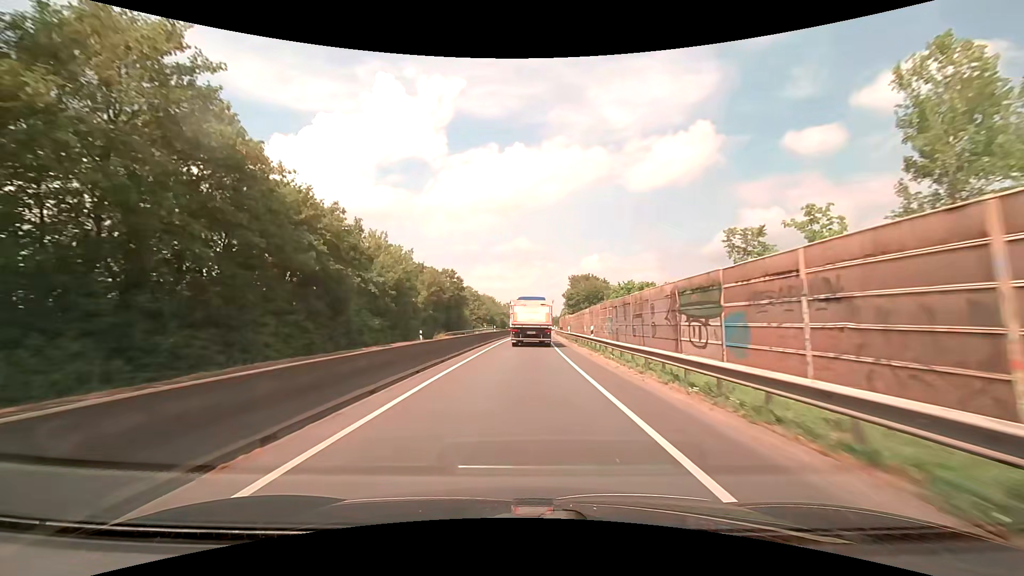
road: trunk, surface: asphalt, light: Day
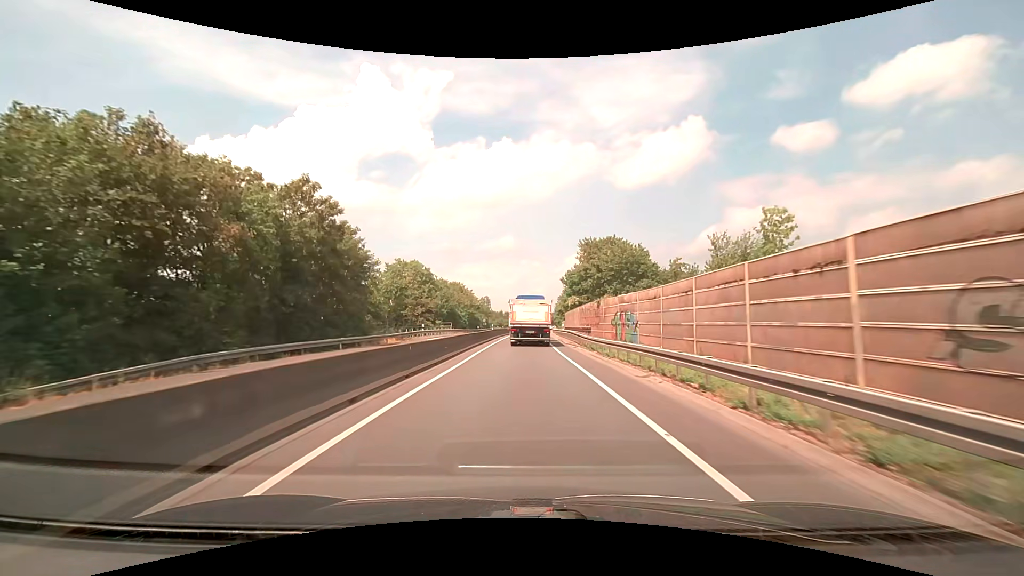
(+0.7, +49.6) m; +2°
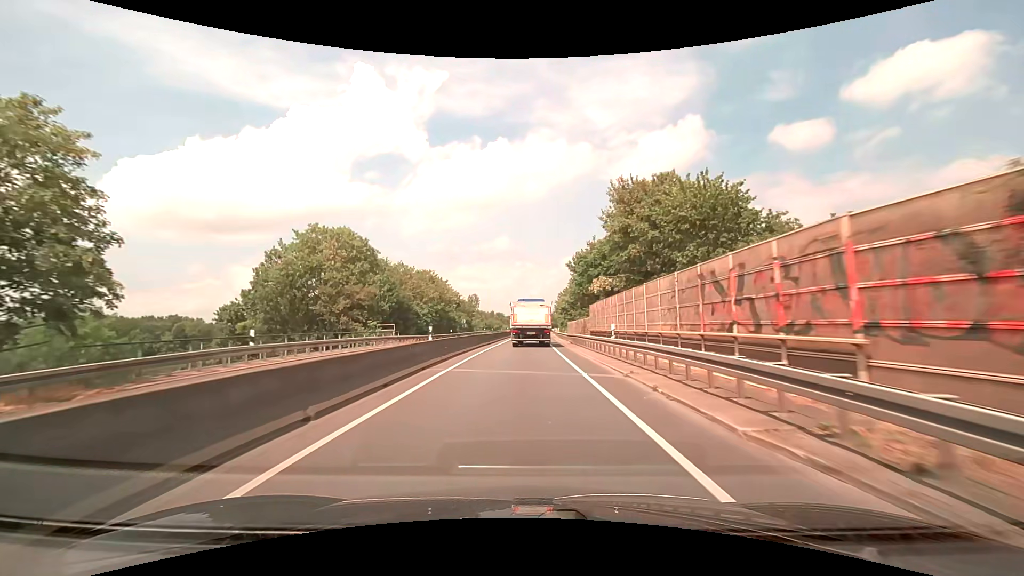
(+0.3, +29.6) m; +1°
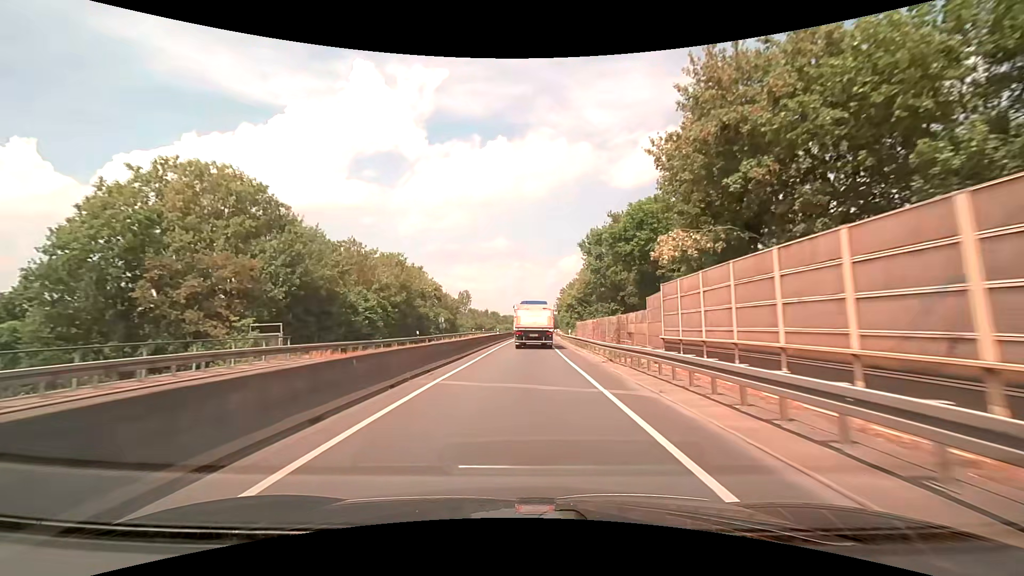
(+0.1, +20.0) m; +1°
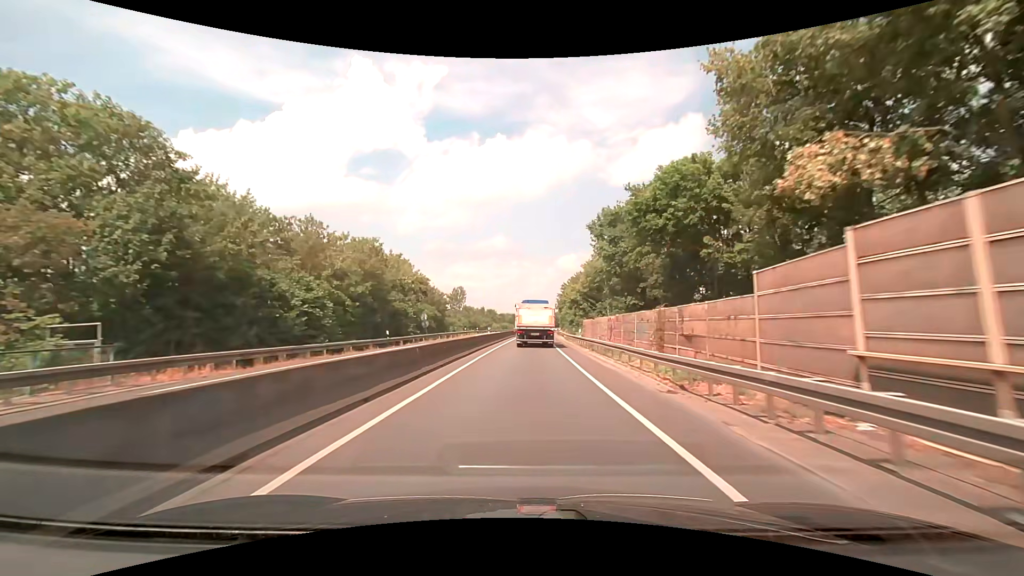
(0.0, +10.1) m; 0°
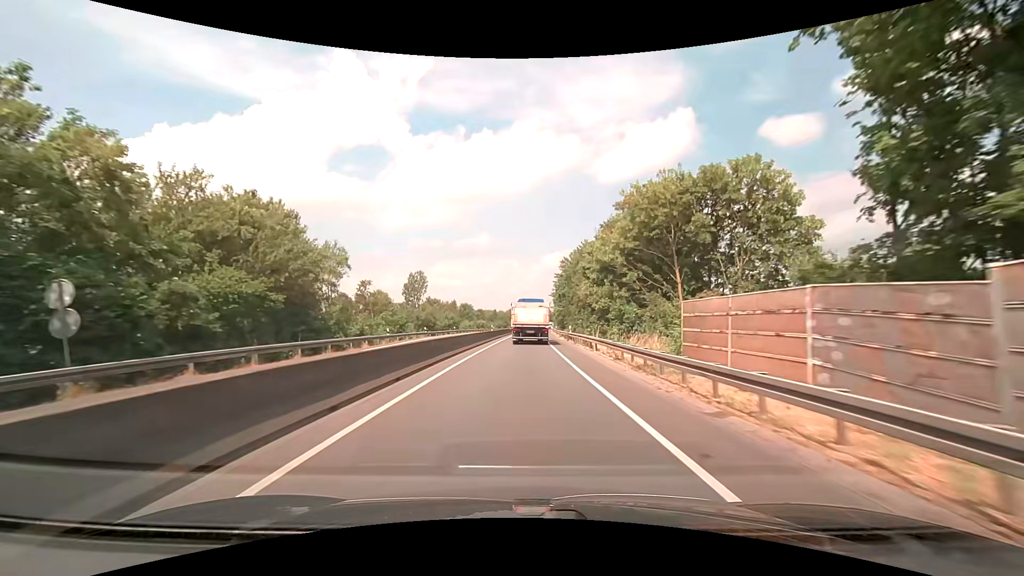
(+0.6, +41.4) m; +2°
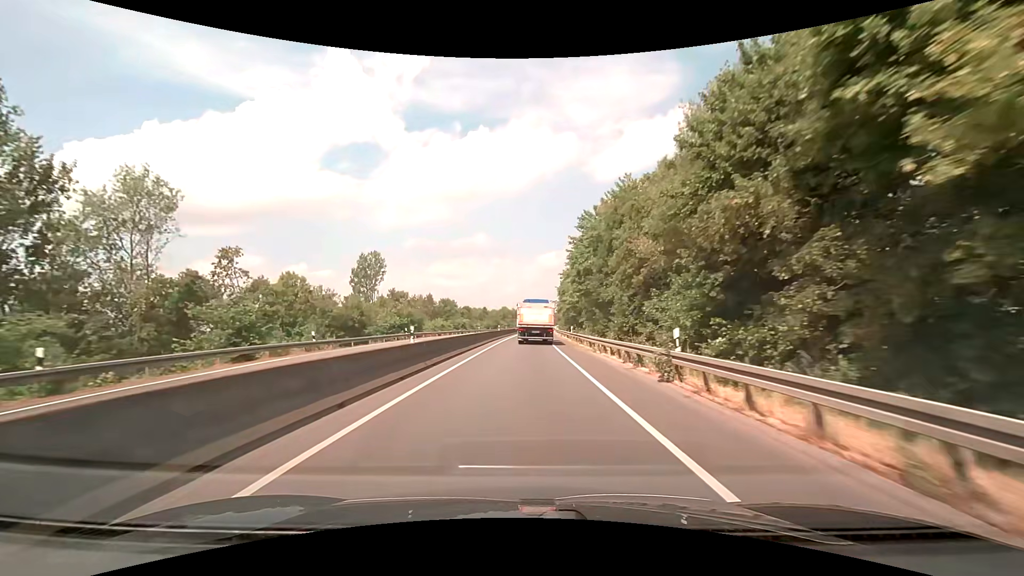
(+0.1, +31.9) m; 0°
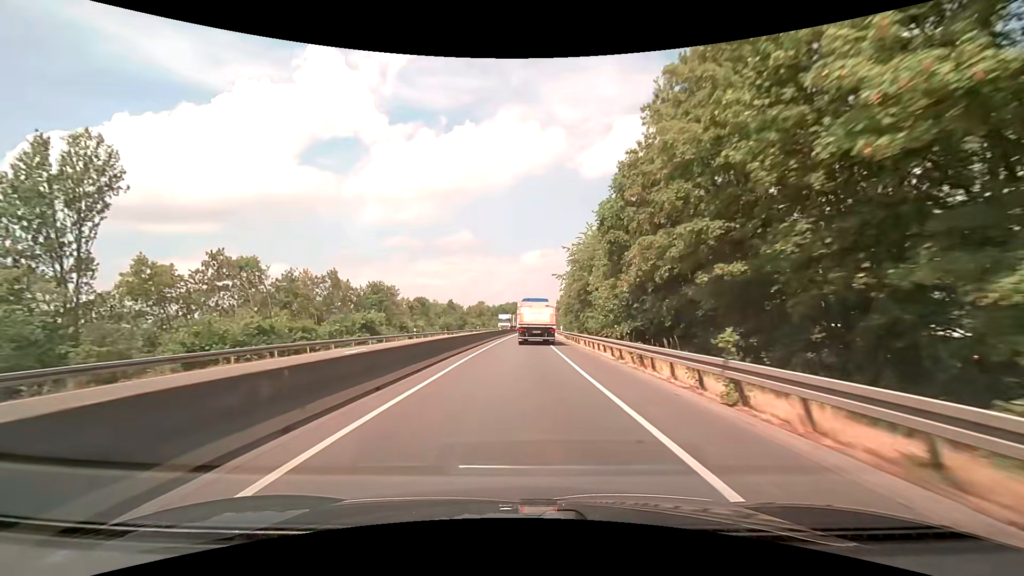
(+0.9, +53.9) m; +2°
